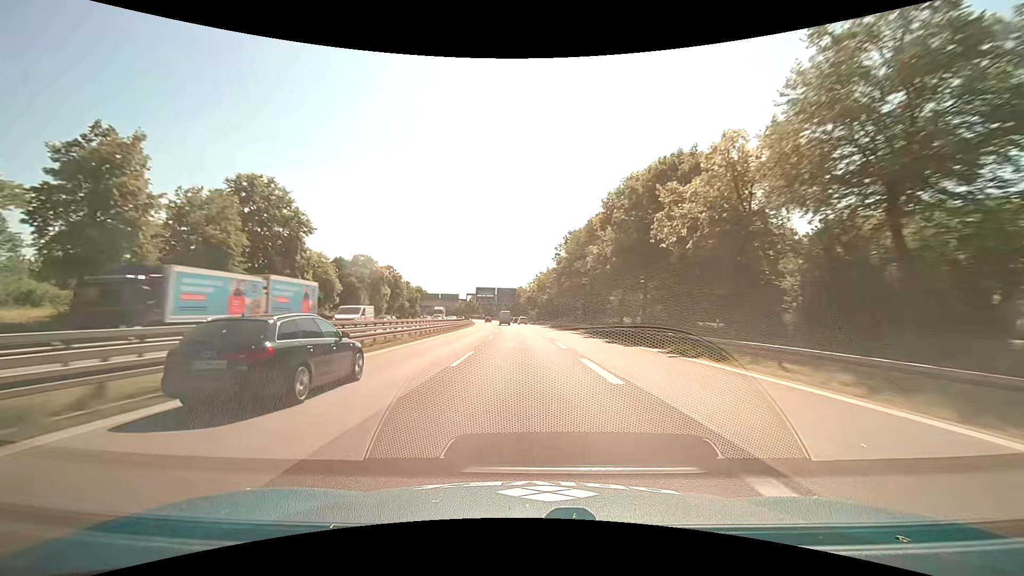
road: motorway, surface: asphalt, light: Day
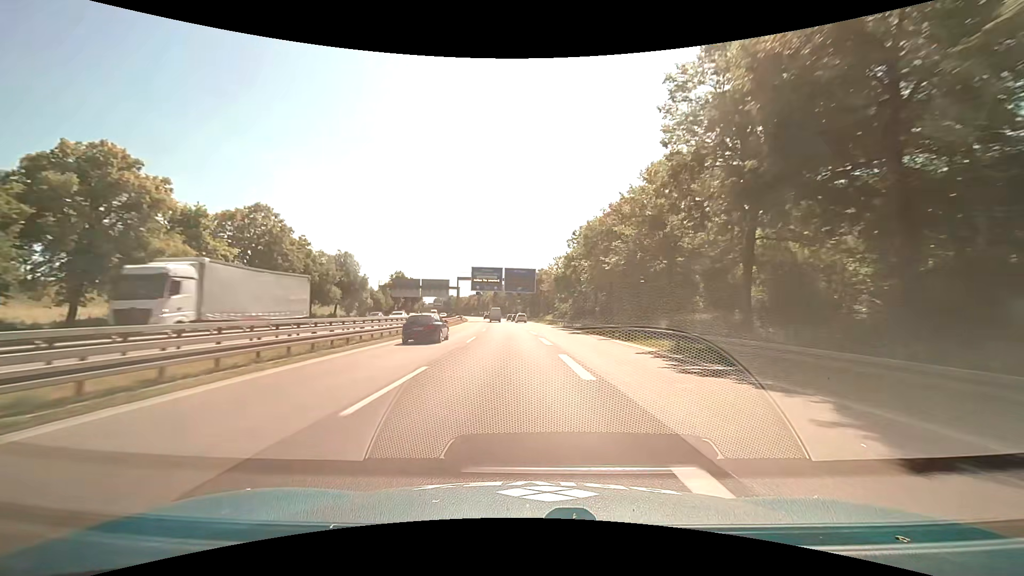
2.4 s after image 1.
(-1.3, +59.6) m; -2°
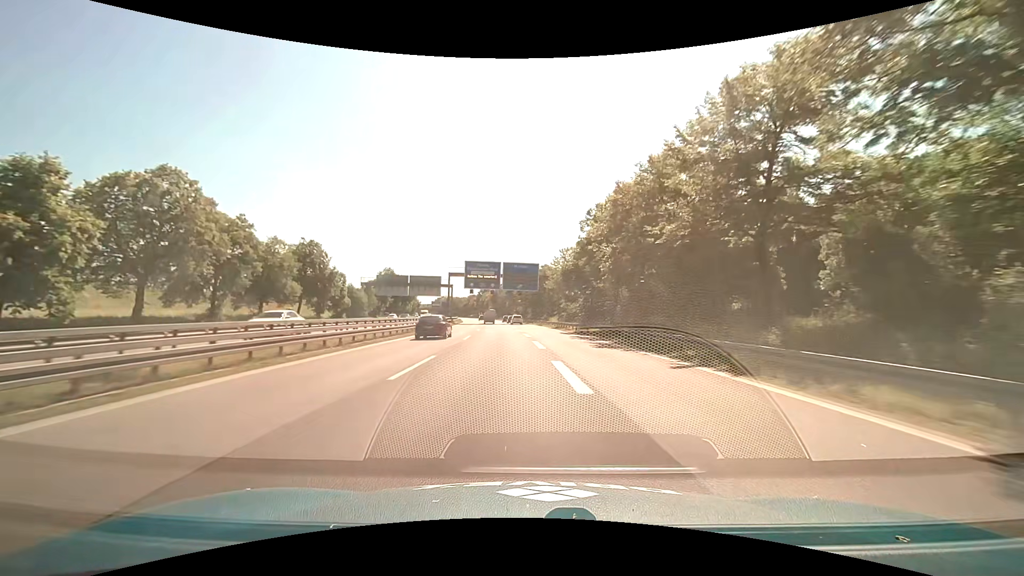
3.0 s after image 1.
(-0.1, +13.6) m; -1°
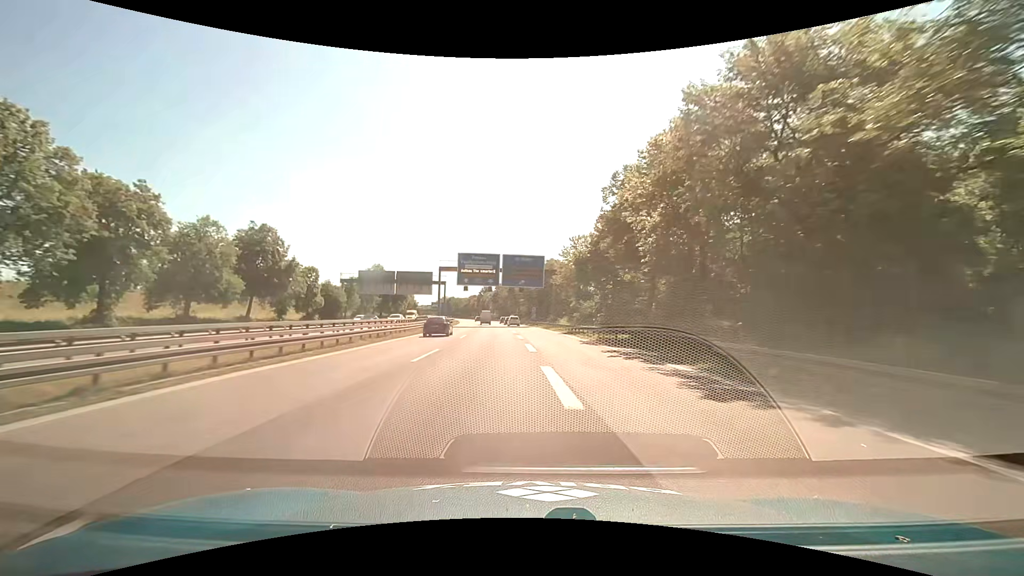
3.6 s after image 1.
(0.0, +13.1) m; 0°
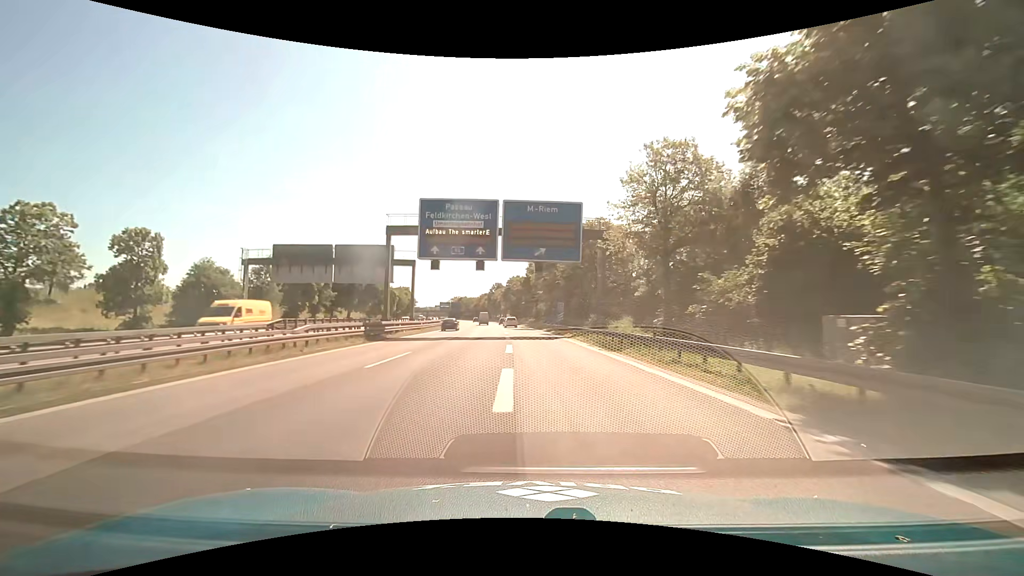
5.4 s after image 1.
(-0.5, +36.3) m; -2°
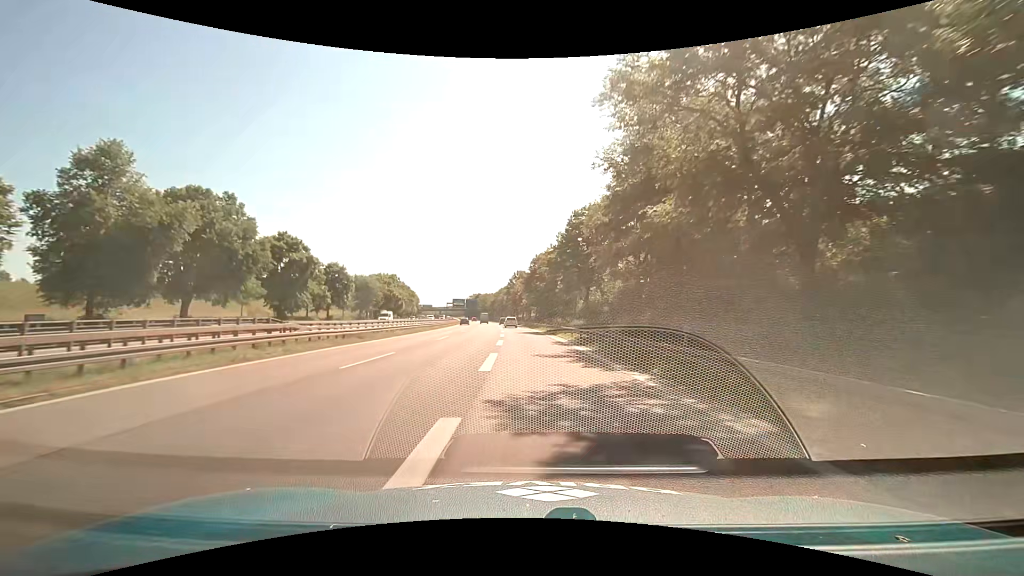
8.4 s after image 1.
(-1.5, +54.7) m; -3°
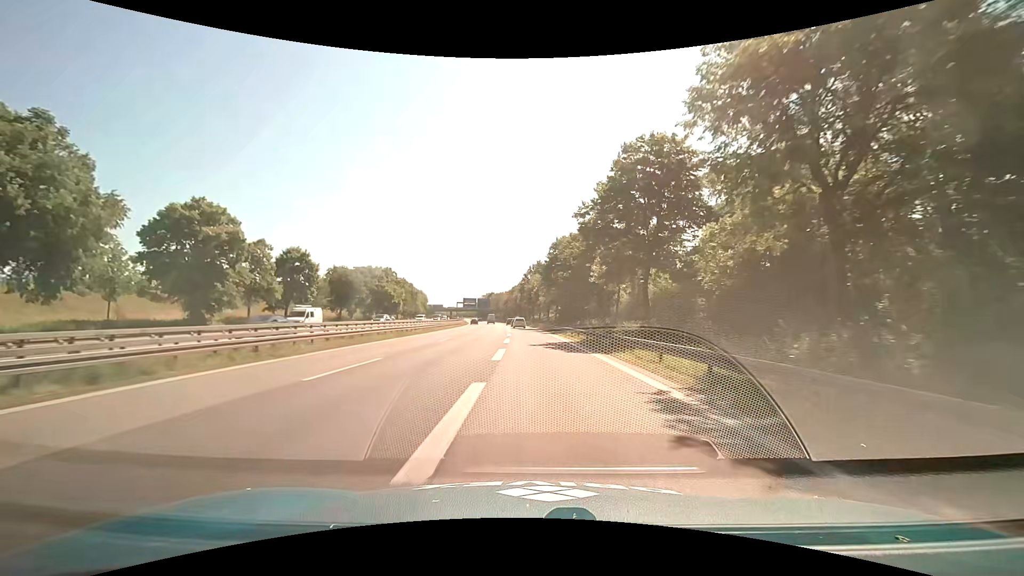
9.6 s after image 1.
(-0.4, +20.6) m; -2°
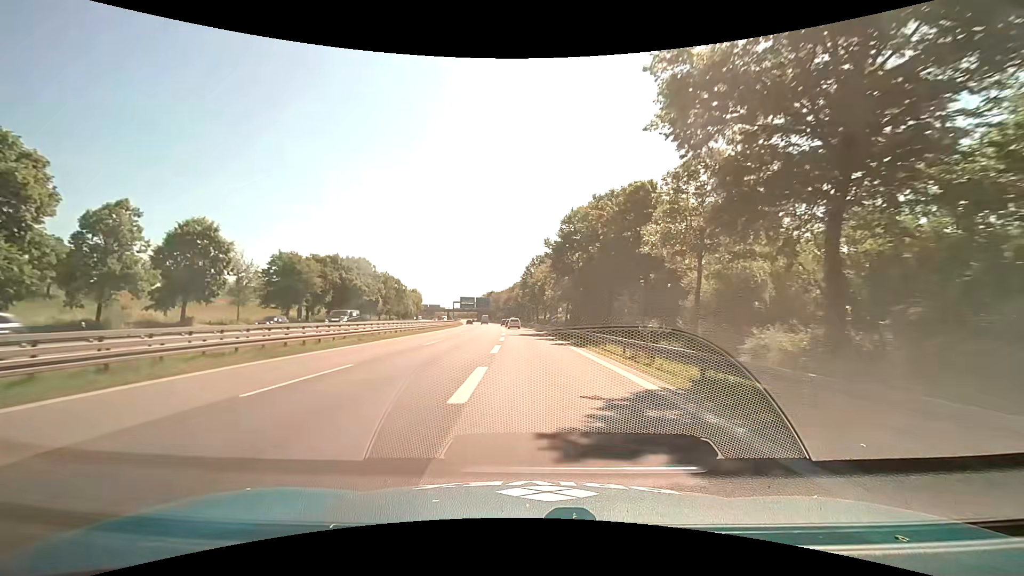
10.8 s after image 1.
(0.0, +20.4) m; 0°
(0, +10) (0, +20) (-1, +30) (-1, +40) (-1, +50) (-2, +60) (-3, +70) (-3, +80) (-4, +90) (-5, +100) m
